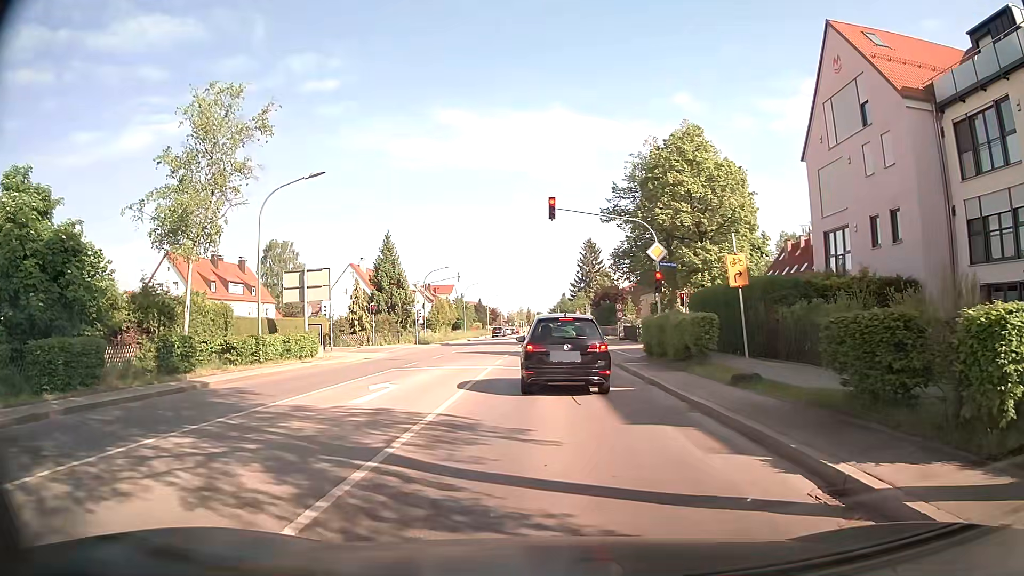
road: secondary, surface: asphalt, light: Day
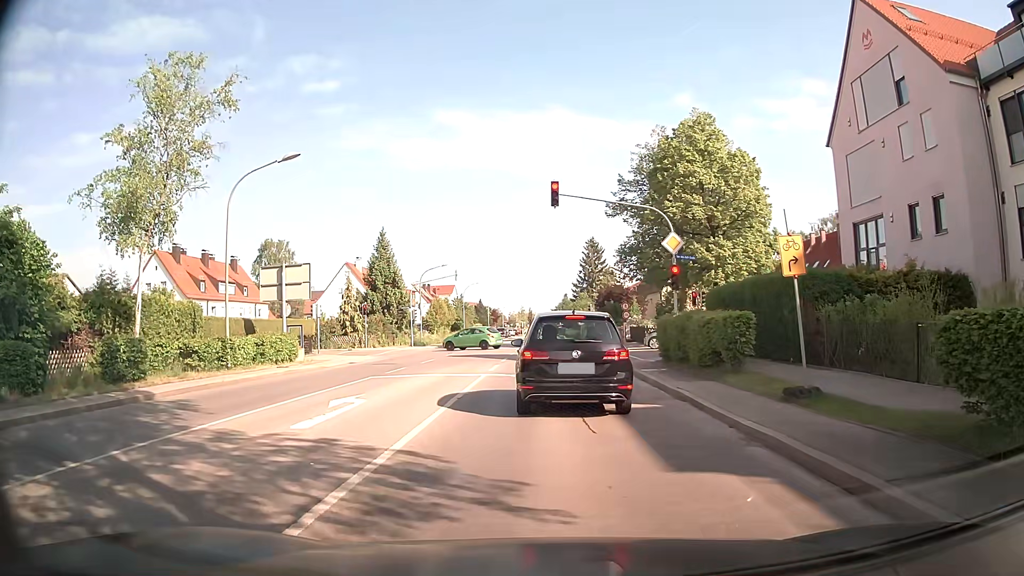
(0.0, +2.9) m; +1°
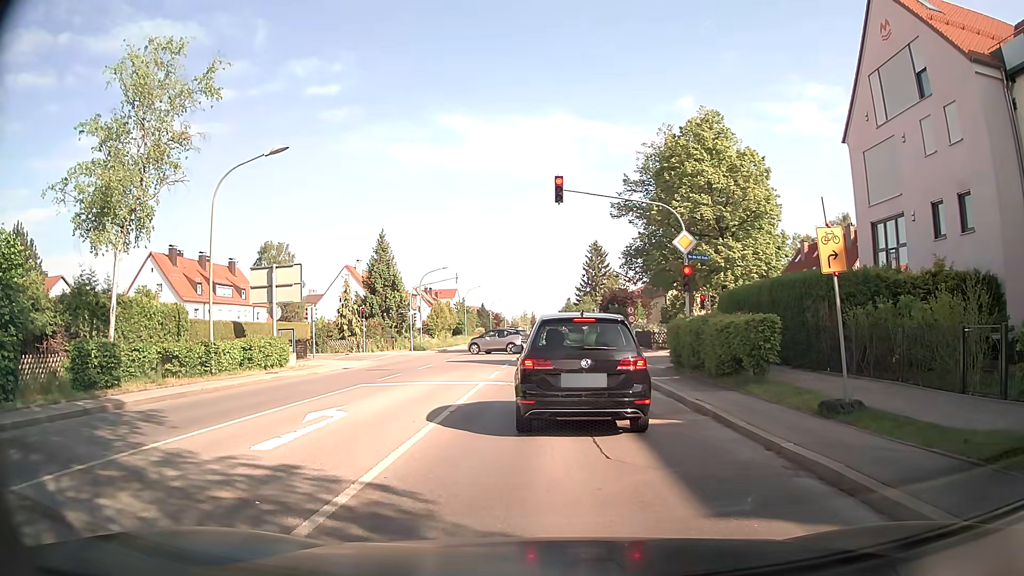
(0.0, +1.4) m; 0°
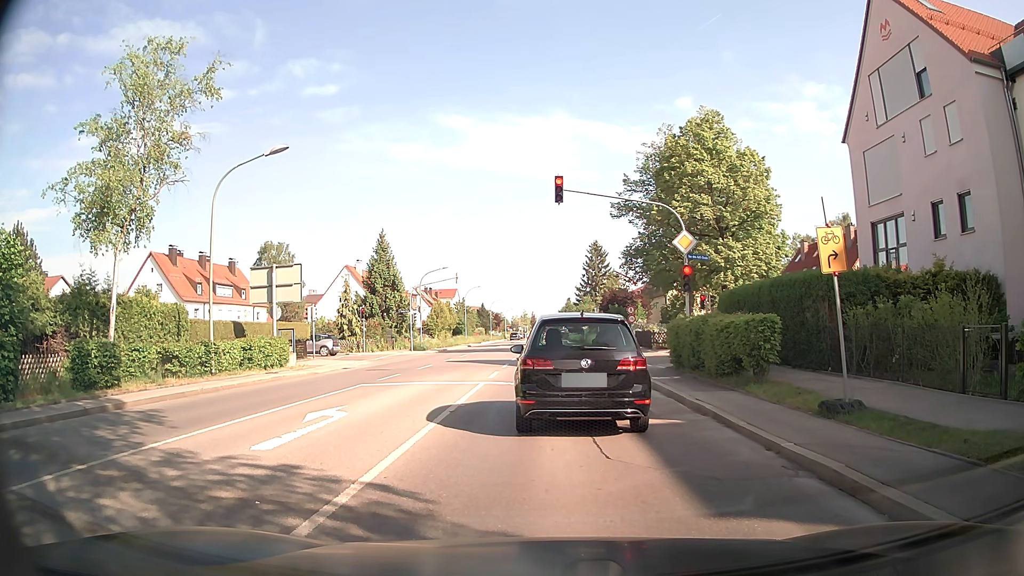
(0.0, 0.0) m; 0°
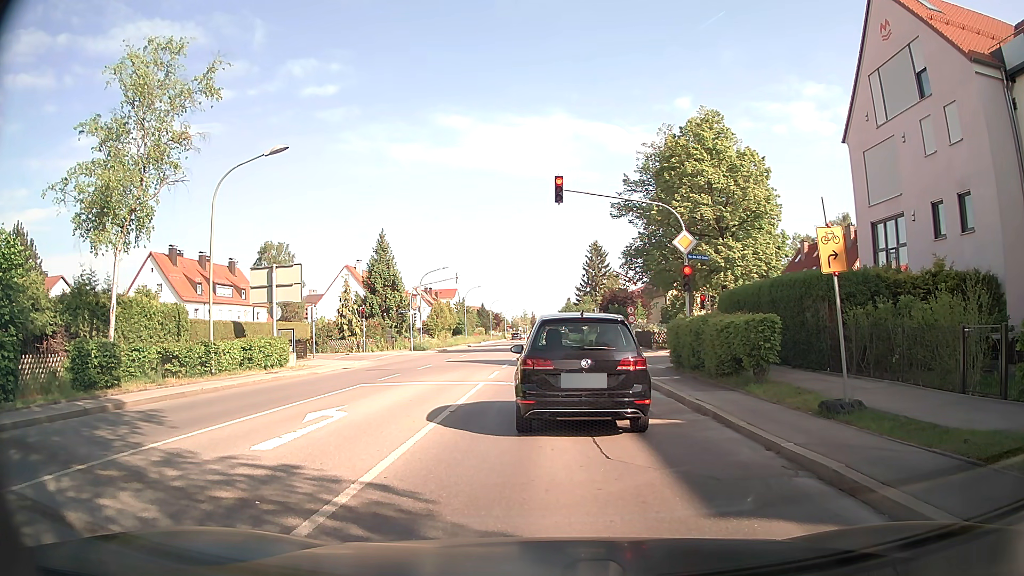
(0.0, 0.0) m; 0°
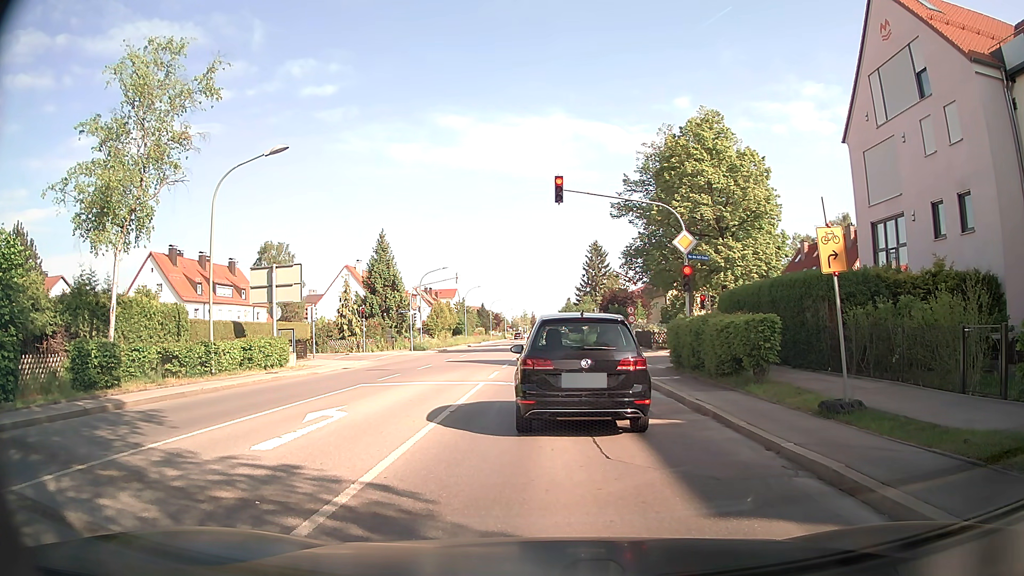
(0.0, 0.0) m; 0°
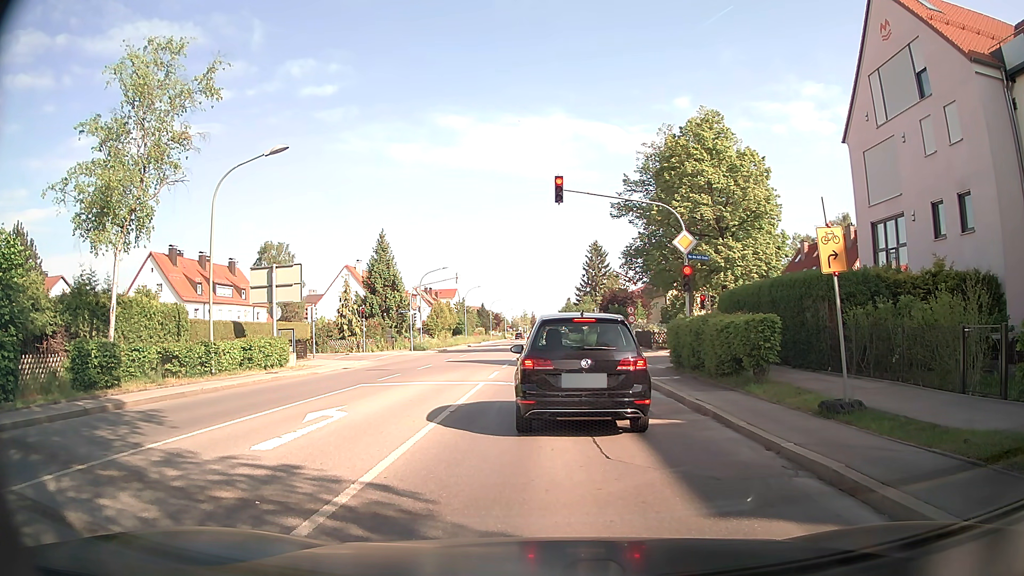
(0.0, 0.0) m; 0°
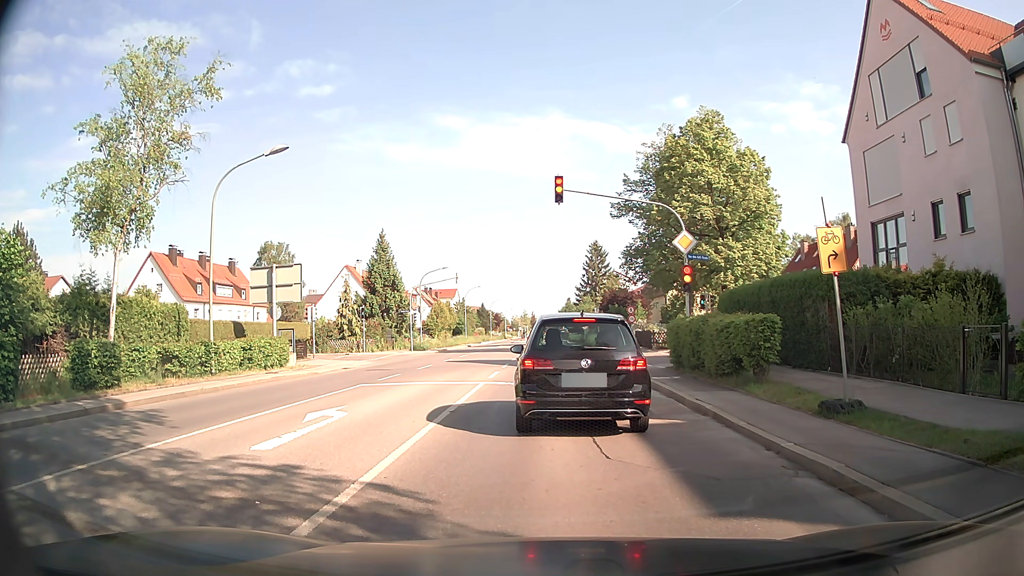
(0.0, 0.0) m; 0°
(0, +10) (-1, +20) (-1, +30) (-1, +40) (-1, +50) (-1, +60) (-2, +70) (-5, +80) (-8, +89) (-9, +99) m
